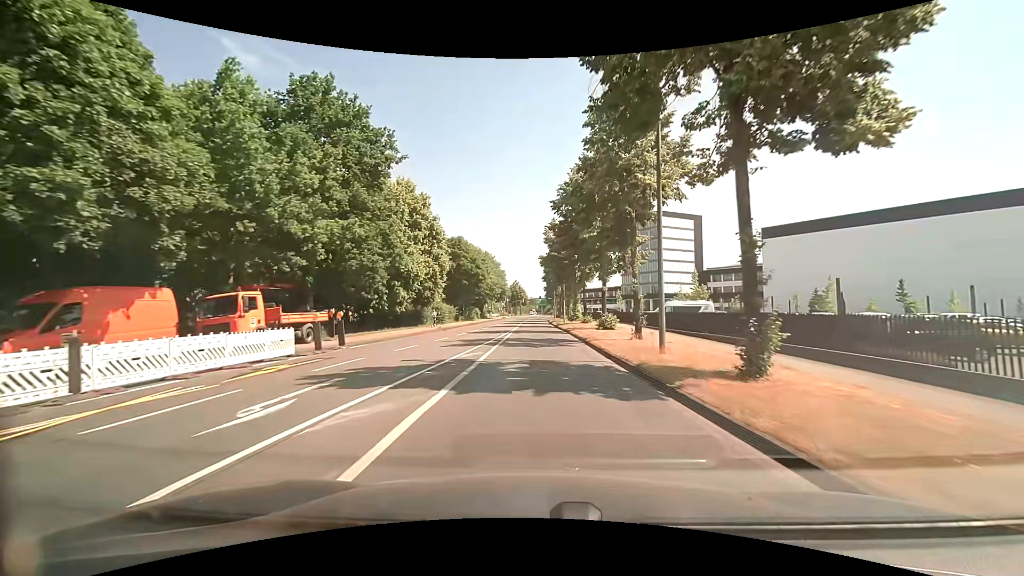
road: secondary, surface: asphalt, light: Day
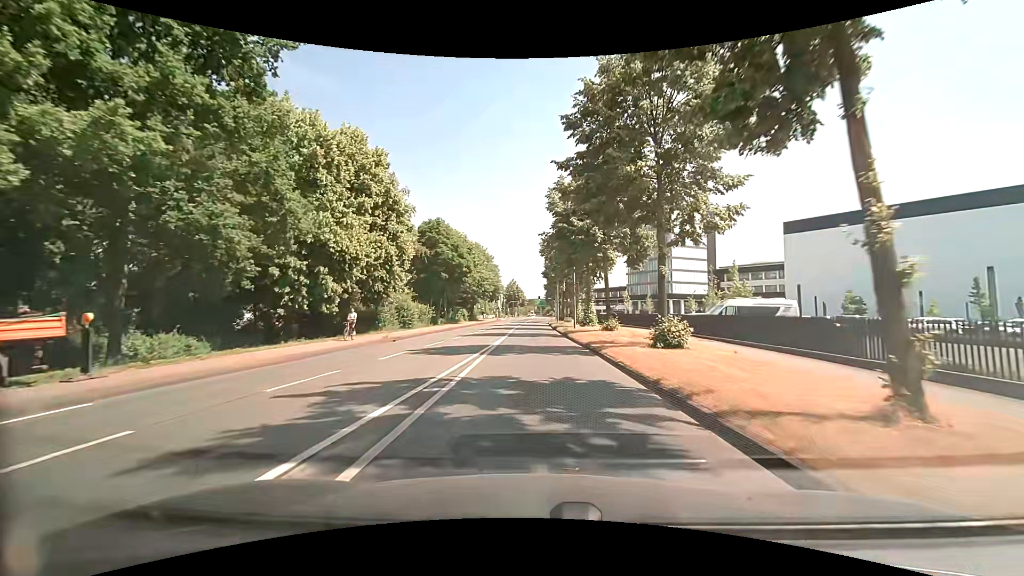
(0.0, +15.3) m; 0°
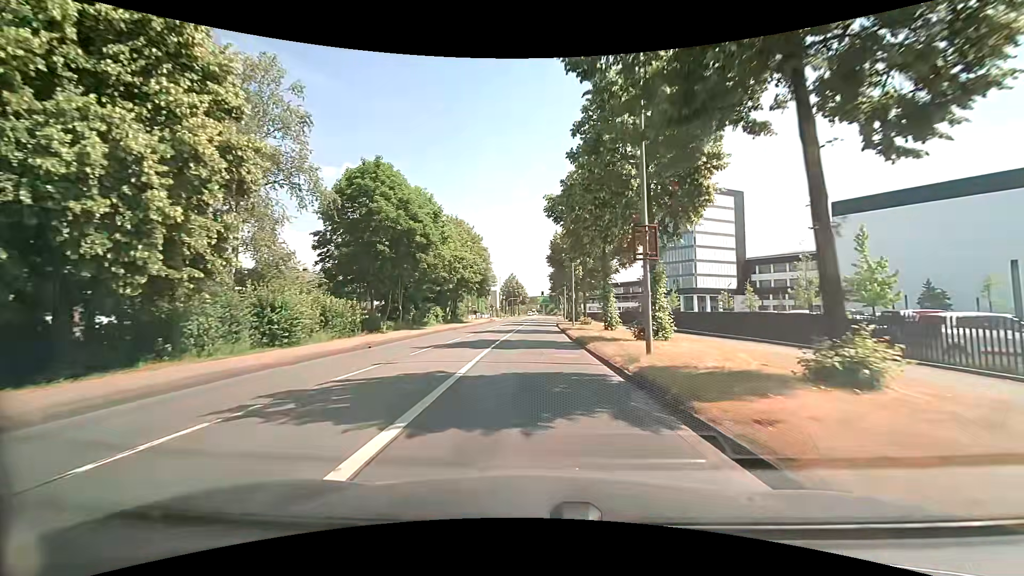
(-0.1, +22.9) m; -1°
(0, +10) (0, +20) (0, +30) (+1, +40) (+1, +50) (+1, +60) (+2, +70) (+2, +80) (+3, +90) (+3, +100) m
